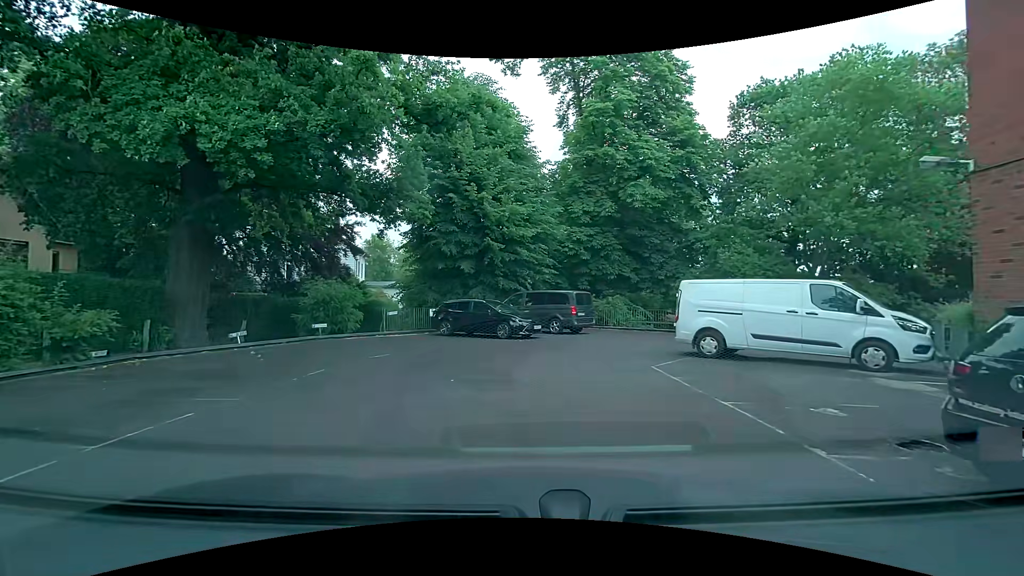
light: Day
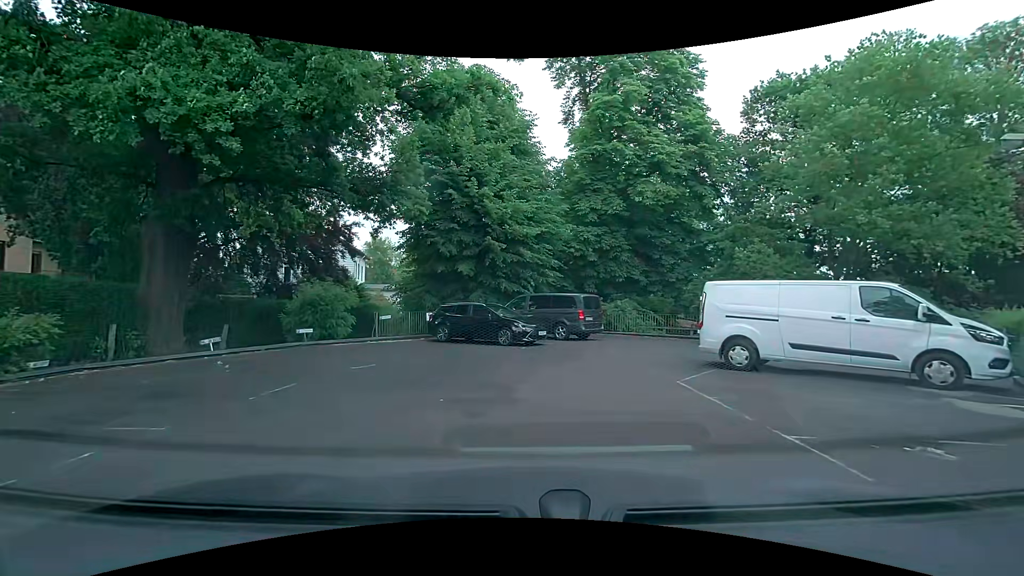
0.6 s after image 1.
(0.0, +1.5) m; 0°
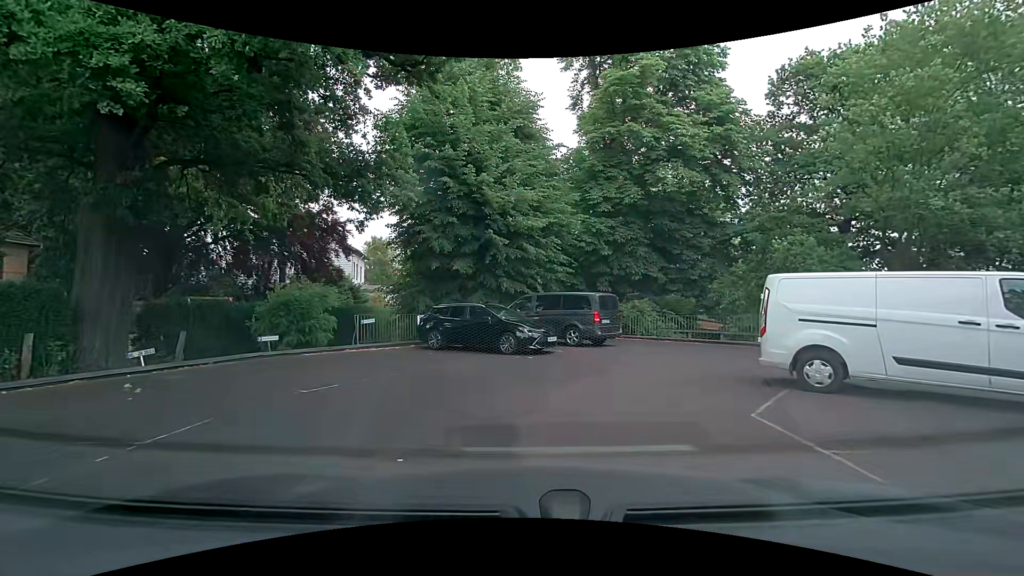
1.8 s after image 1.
(+0.1, +2.6) m; 0°
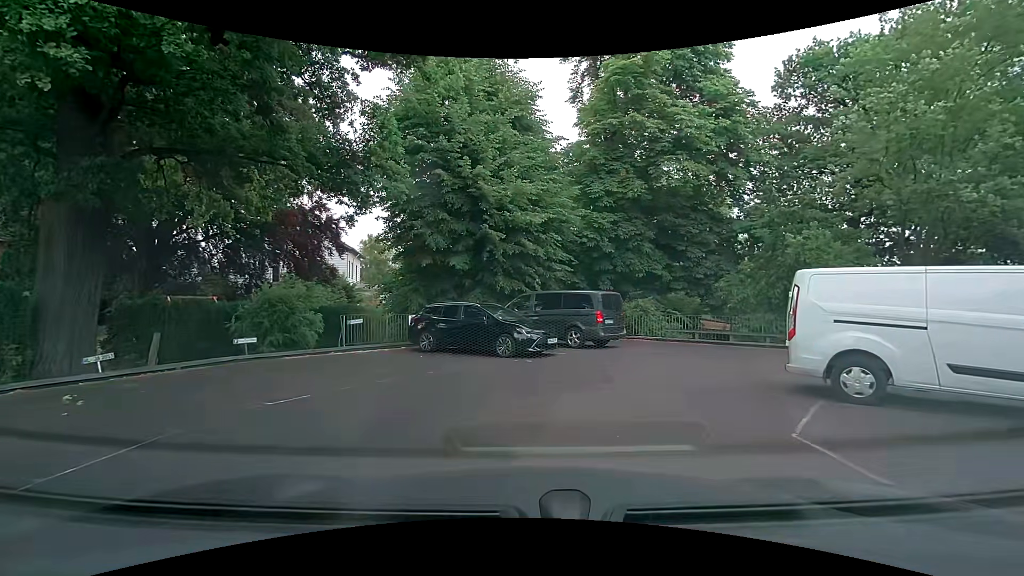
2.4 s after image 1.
(0.0, +1.0) m; -2°
